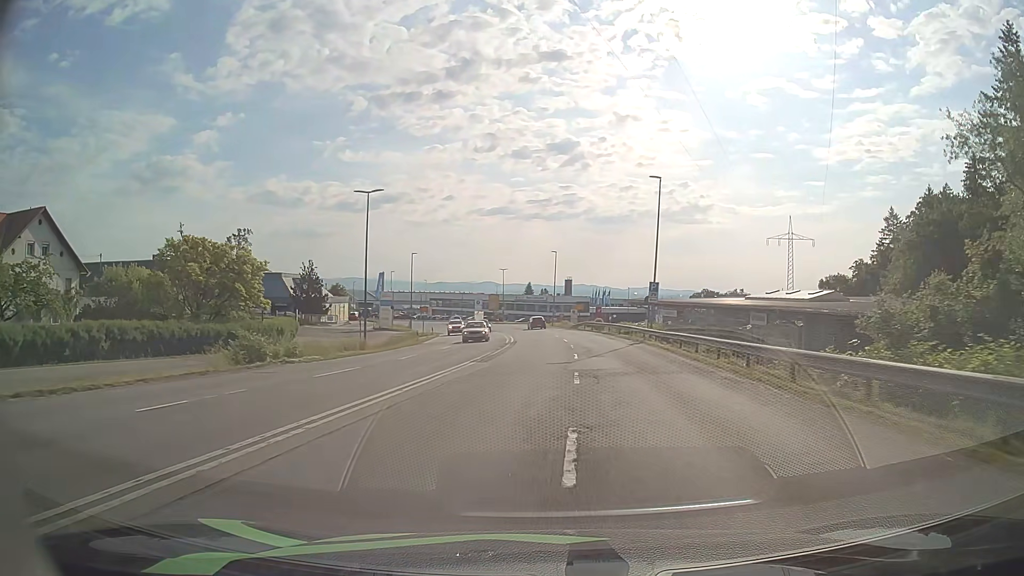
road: secondary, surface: asphalt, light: Day
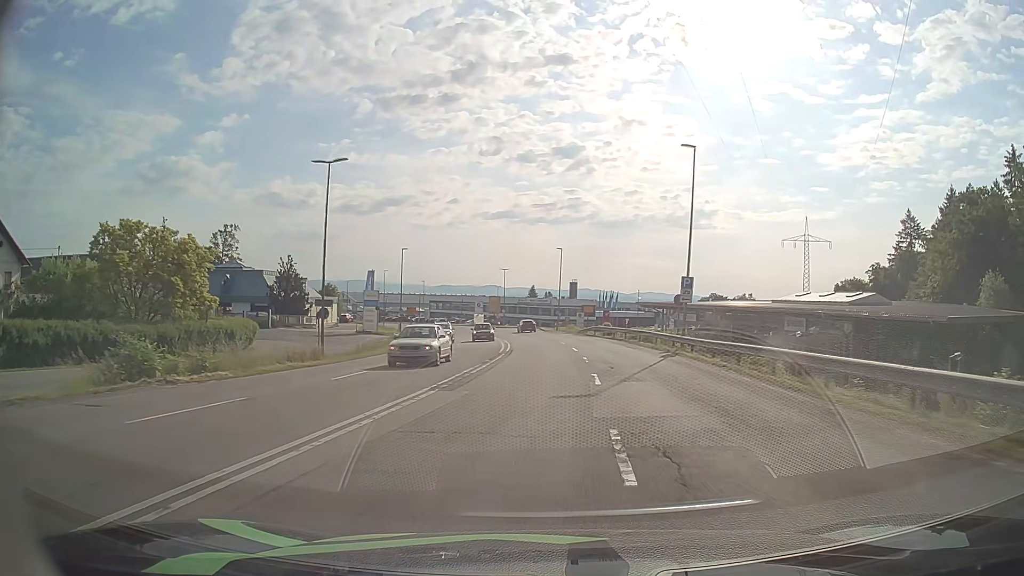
(0.0, +8.8) m; 0°
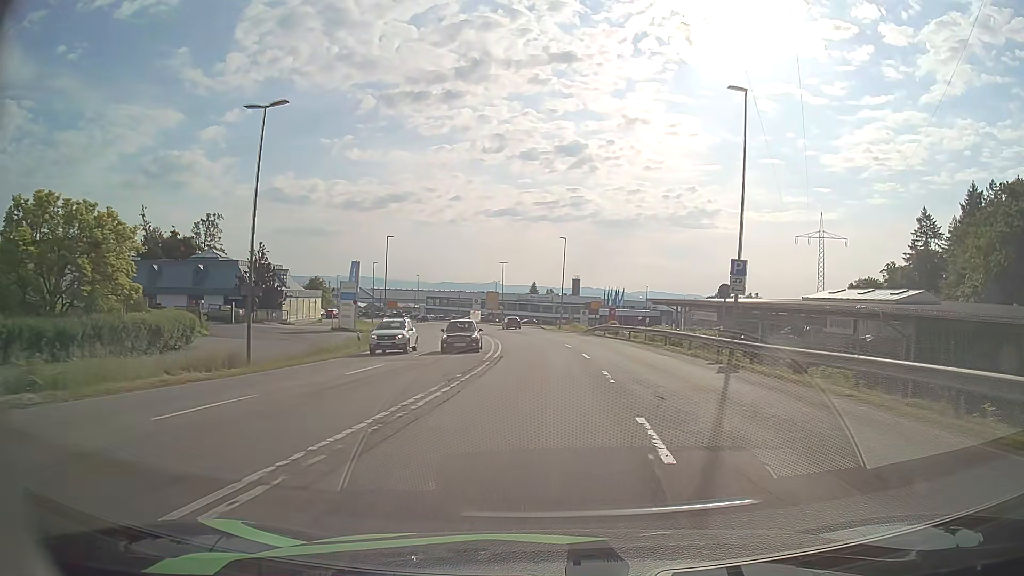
(0.0, +8.7) m; 0°
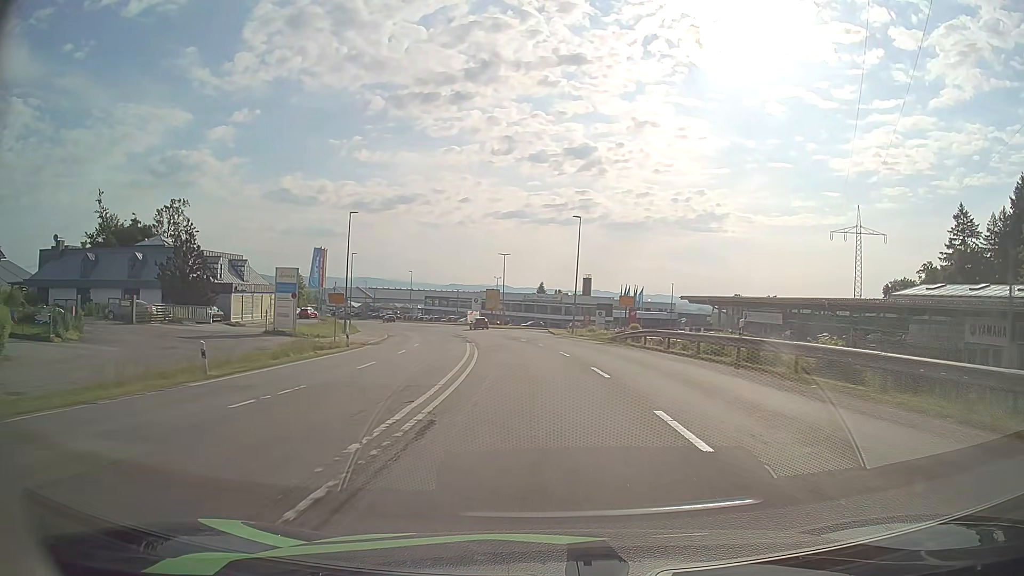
(0.0, +16.9) m; -1°
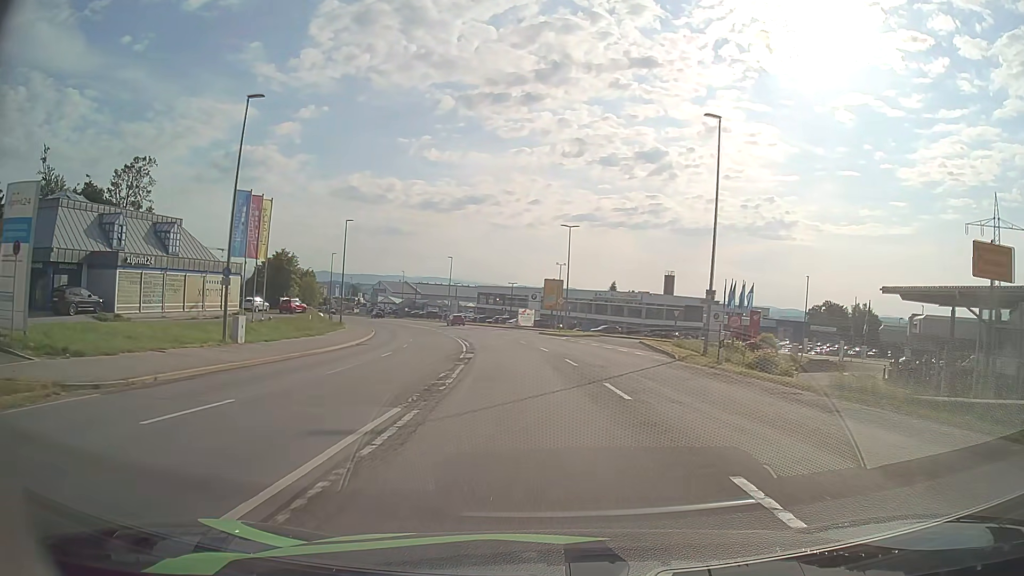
(-1.4, +30.6) m; -6°
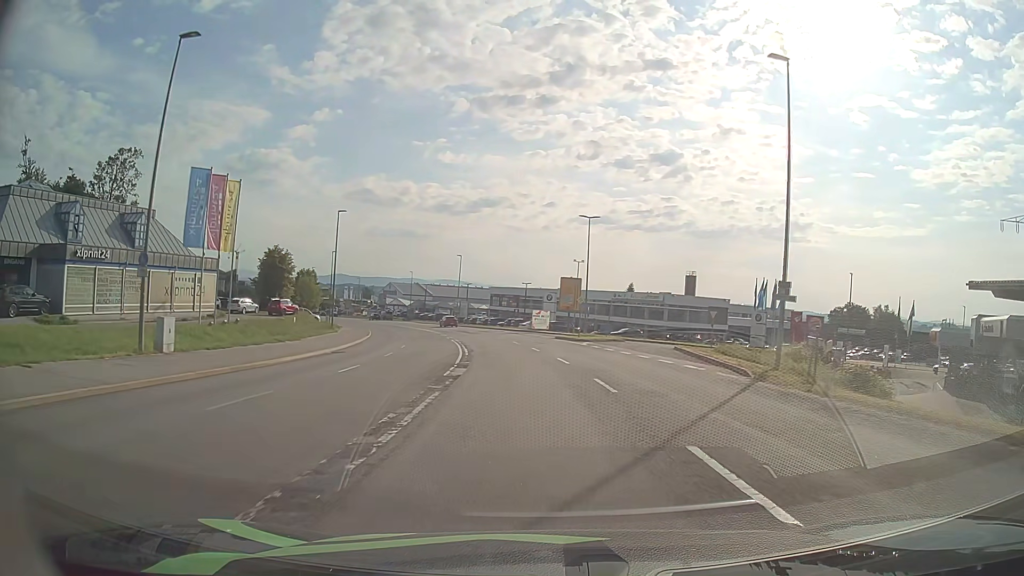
(0.0, +7.2) m; -1°
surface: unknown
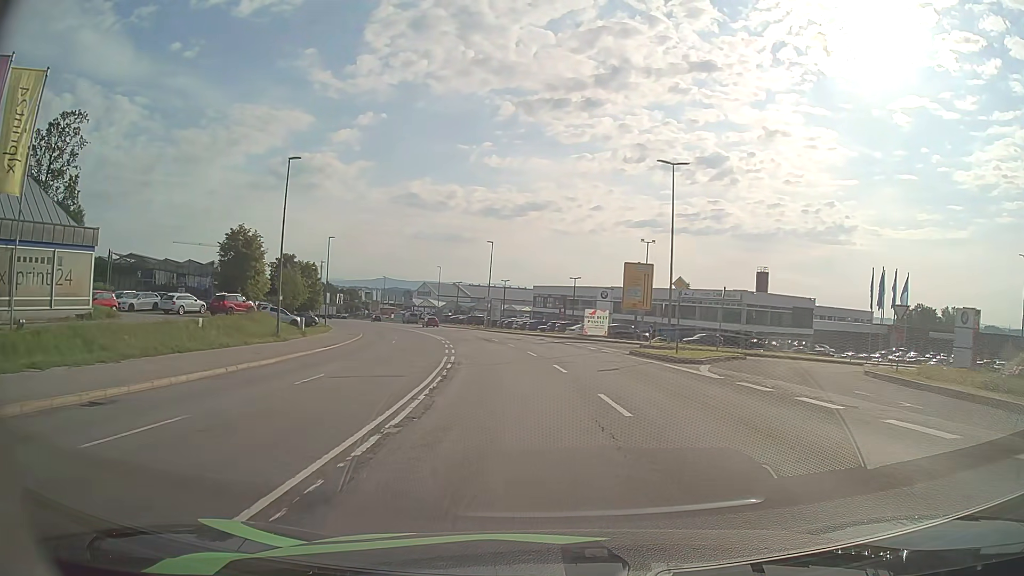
(-0.6, +20.9) m; -4°
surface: asphalt
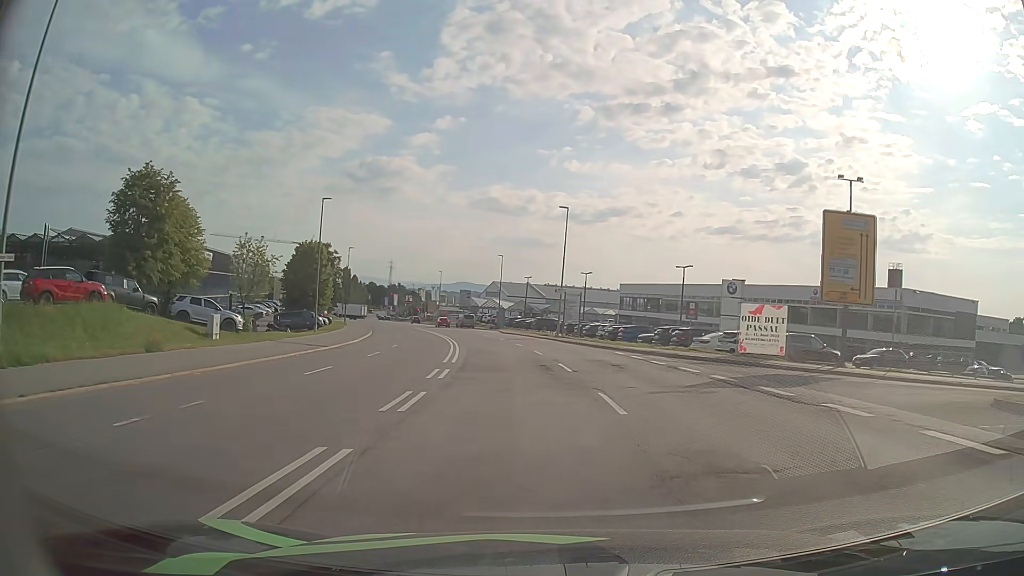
(-1.4, +26.3) m; -7°
(0, +10) (-1, +20) (-2, +30) (-3, +40) (-5, +50) (-7, +59) (-10, +69) (-12, +79) (-15, +88) (-18, +98) m
